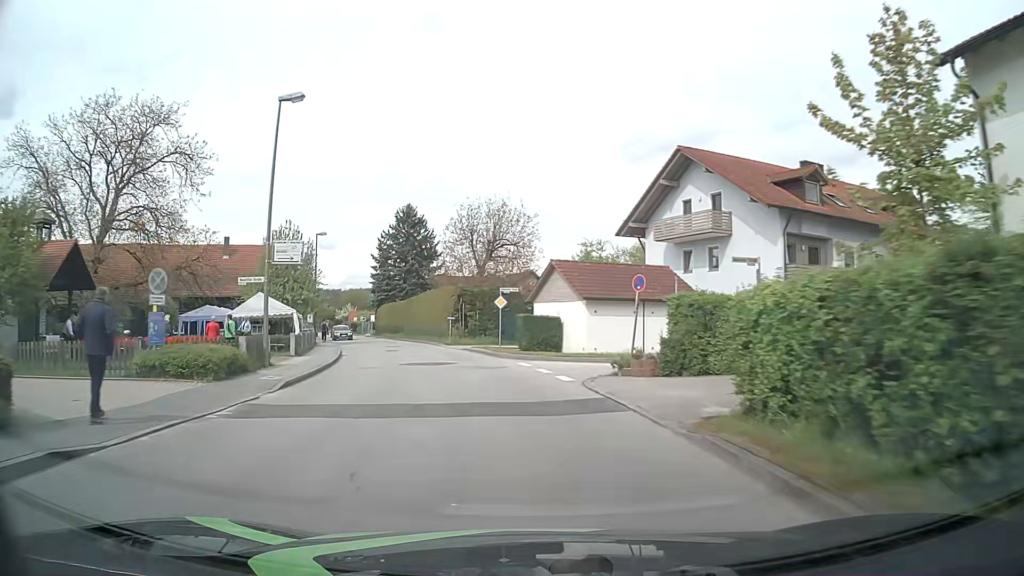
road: unclassified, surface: asphalt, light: Day
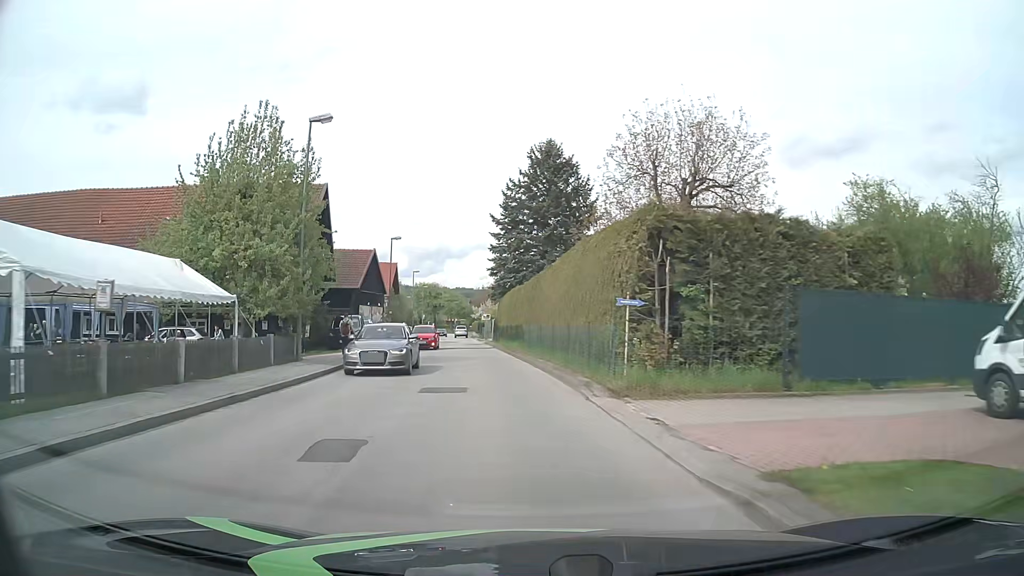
(-3.7, +29.6) m; -14°
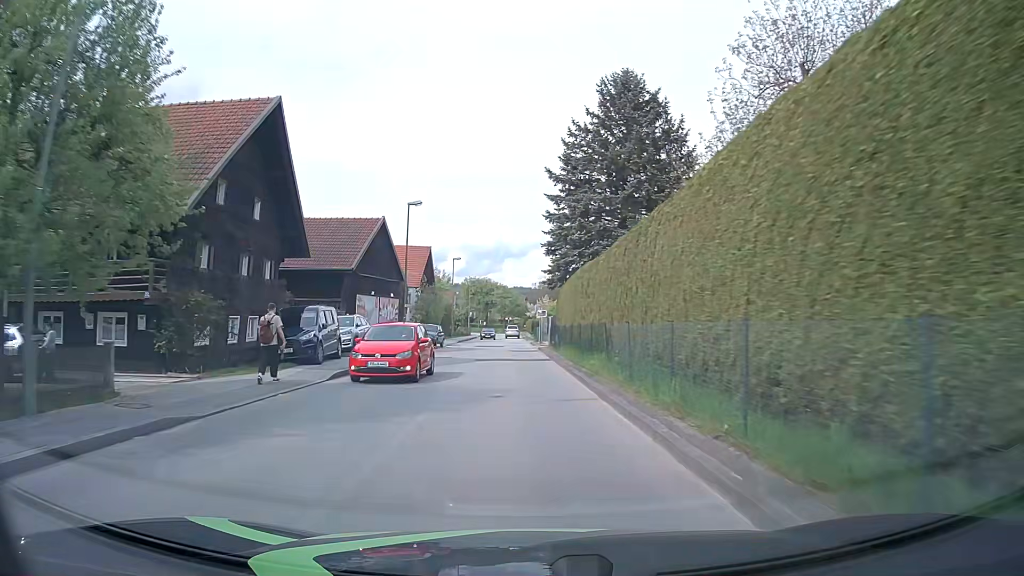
(-0.7, +15.1) m; -5°
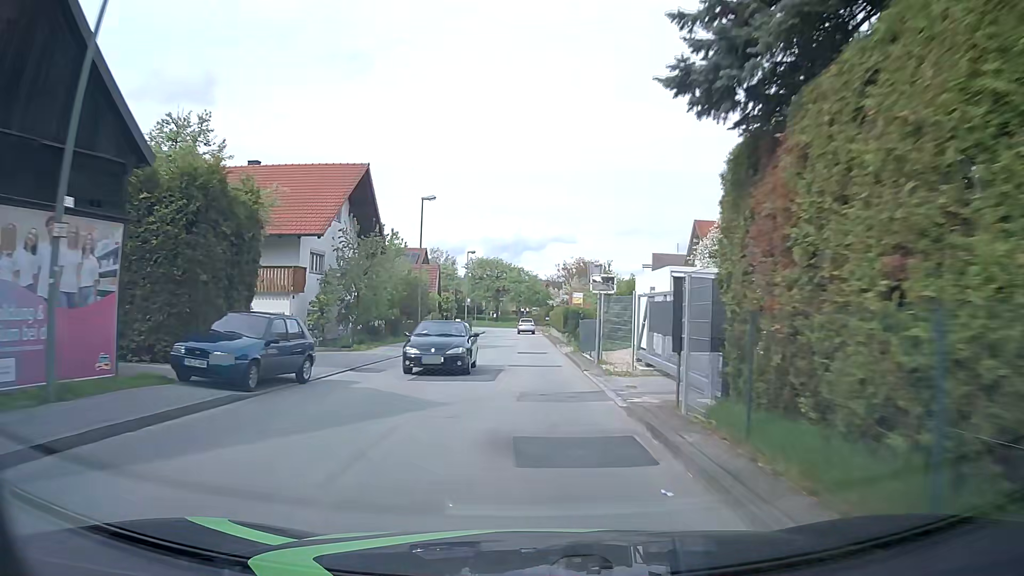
(-0.7, +30.3) m; -1°
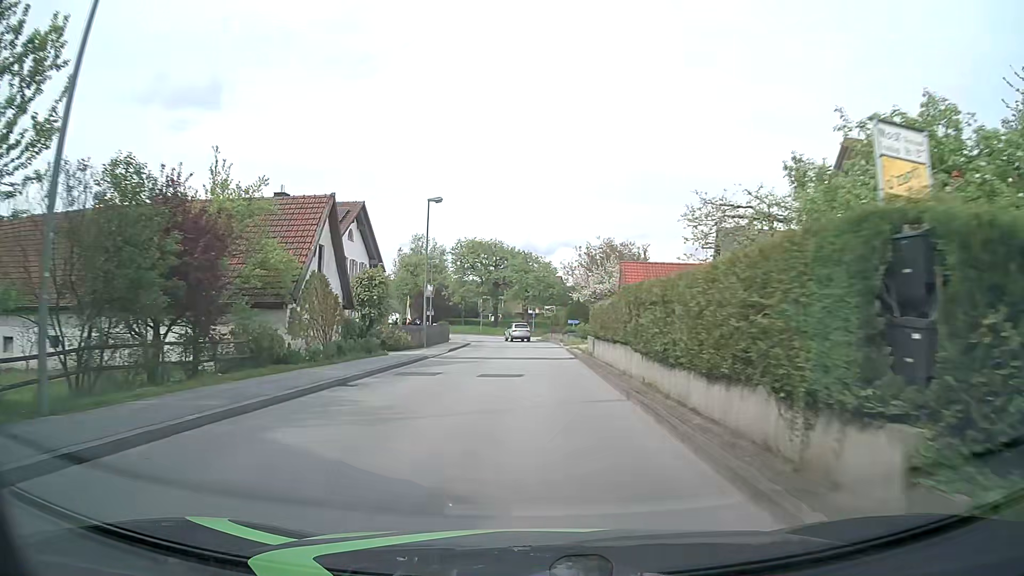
(-0.5, +31.1) m; -1°
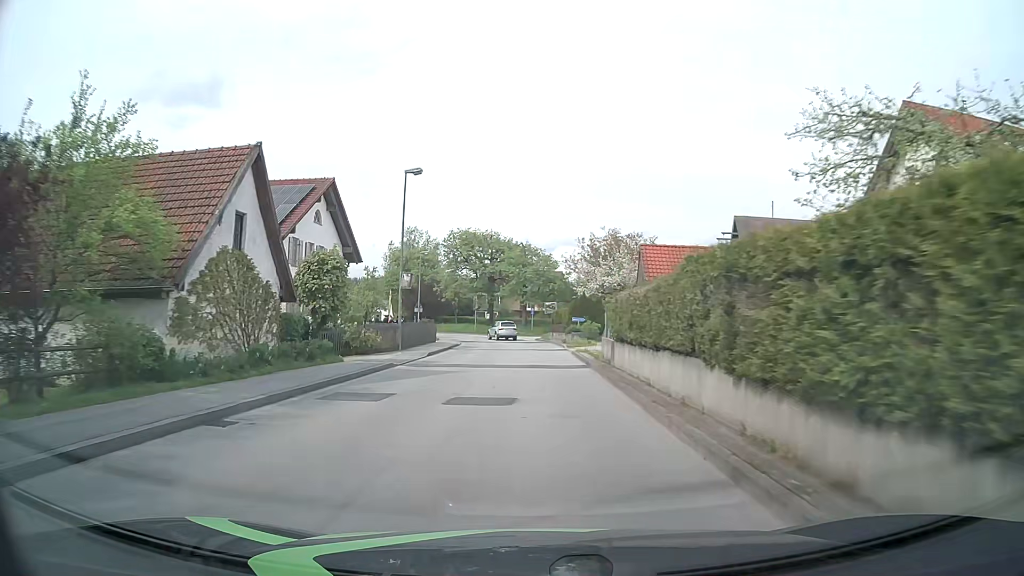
(0.0, +6.6) m; 0°
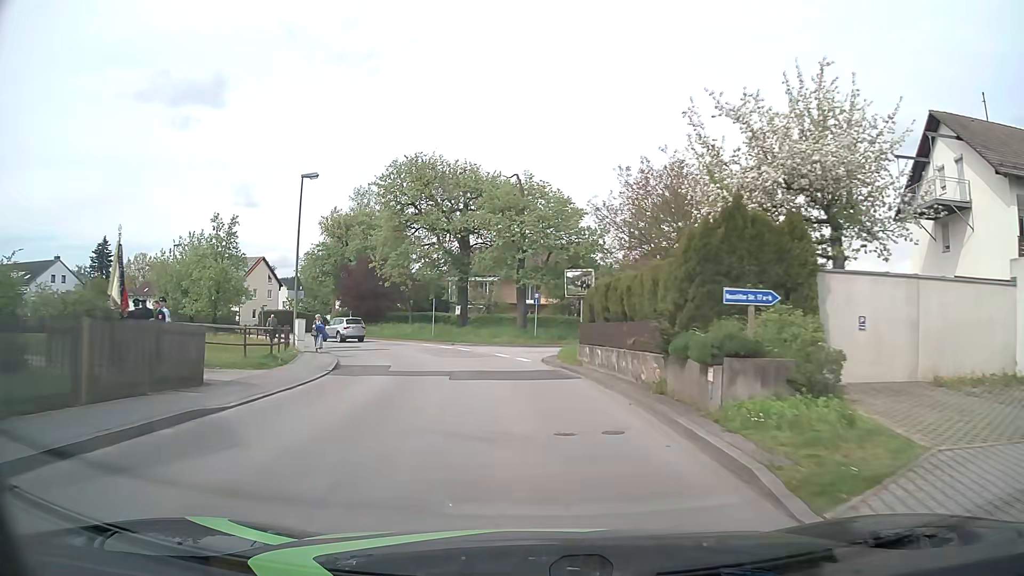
(+0.1, +34.0) m; 0°
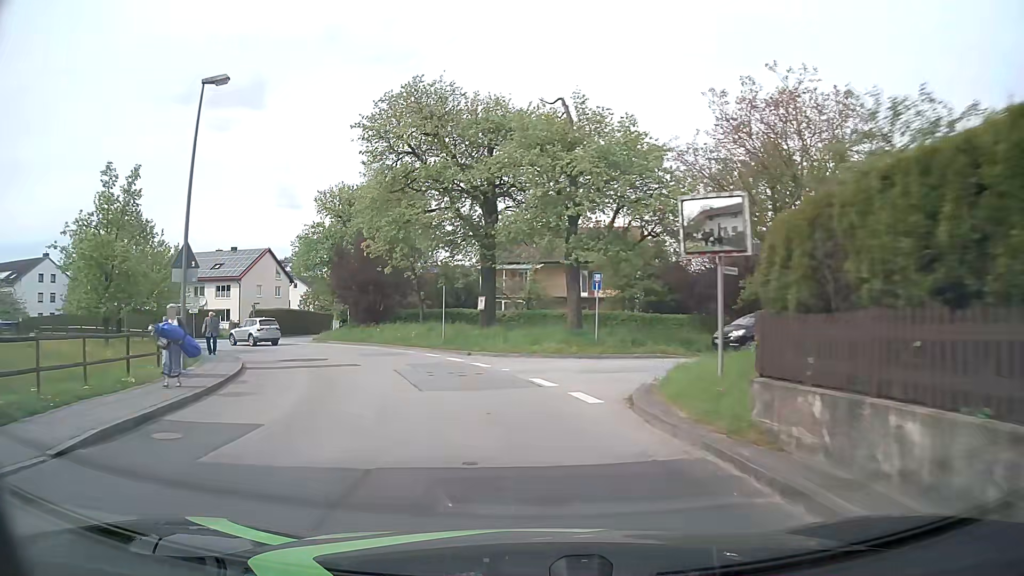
(-0.3, +13.5) m; -4°
(-1, +10) (-3, +20) (-7, +29) (-13, +37) (-21, +43) (-30, +48) (-39, +51) (-49, +53) (-59, +54) (-69, +55) m
